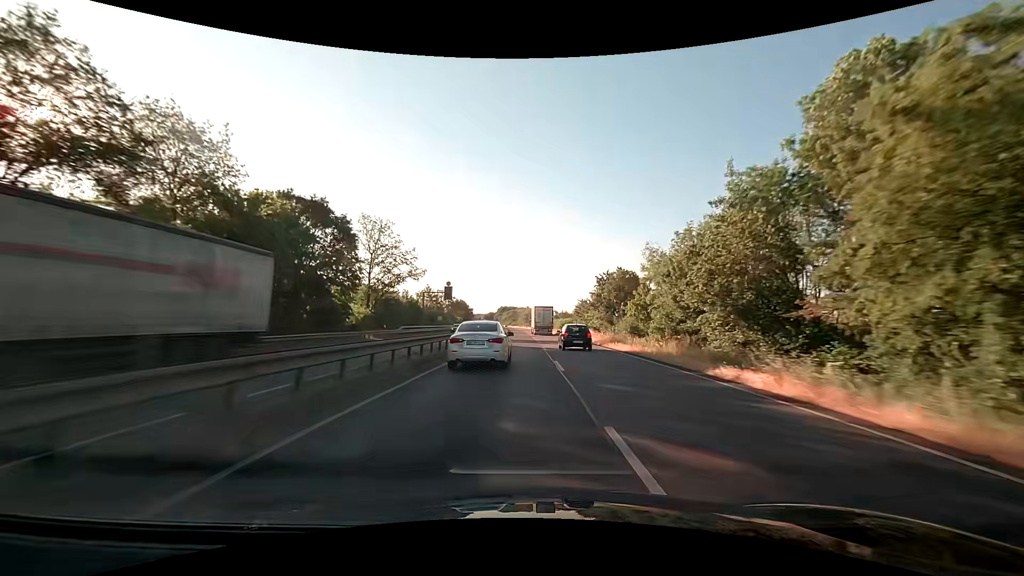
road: trunk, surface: asphalt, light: Day
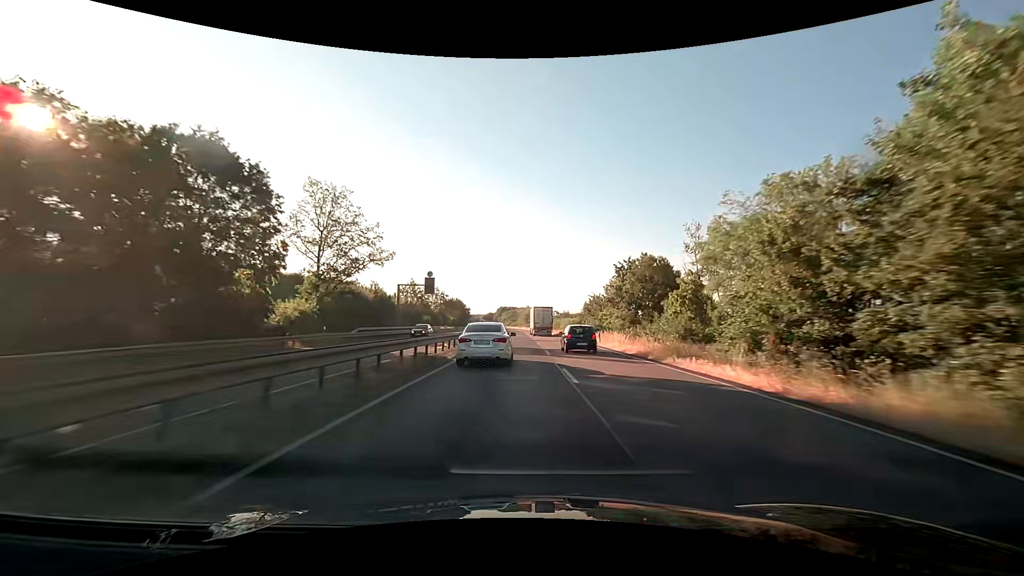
(0.0, +15.3) m; 0°
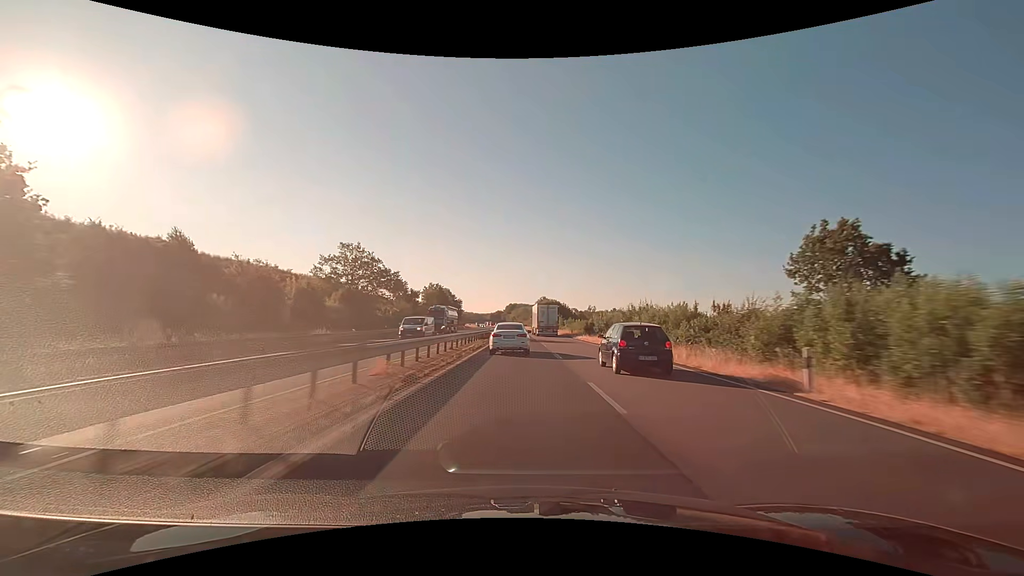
(-1.0, +77.7) m; -1°
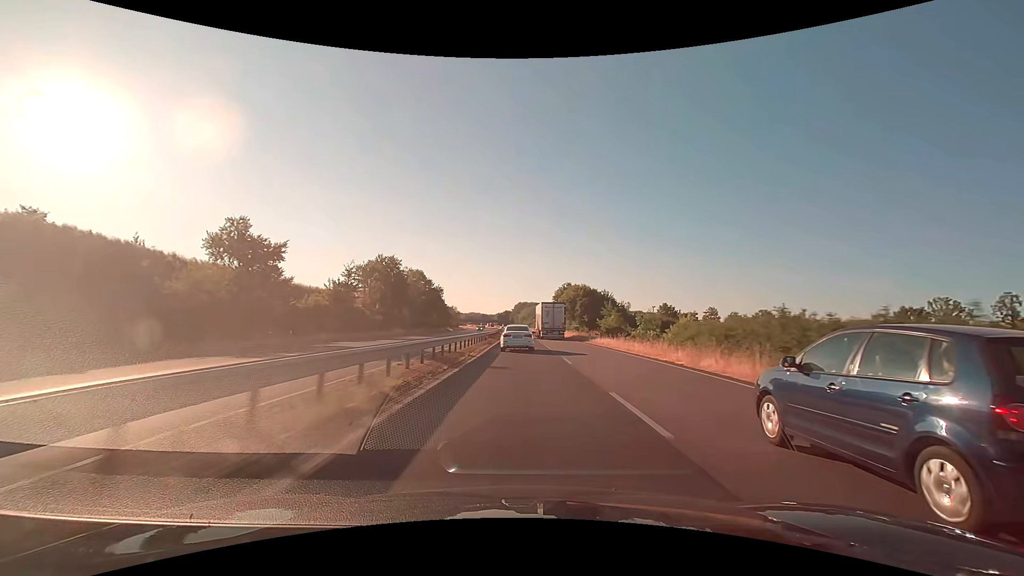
(-0.7, +62.8) m; -1°
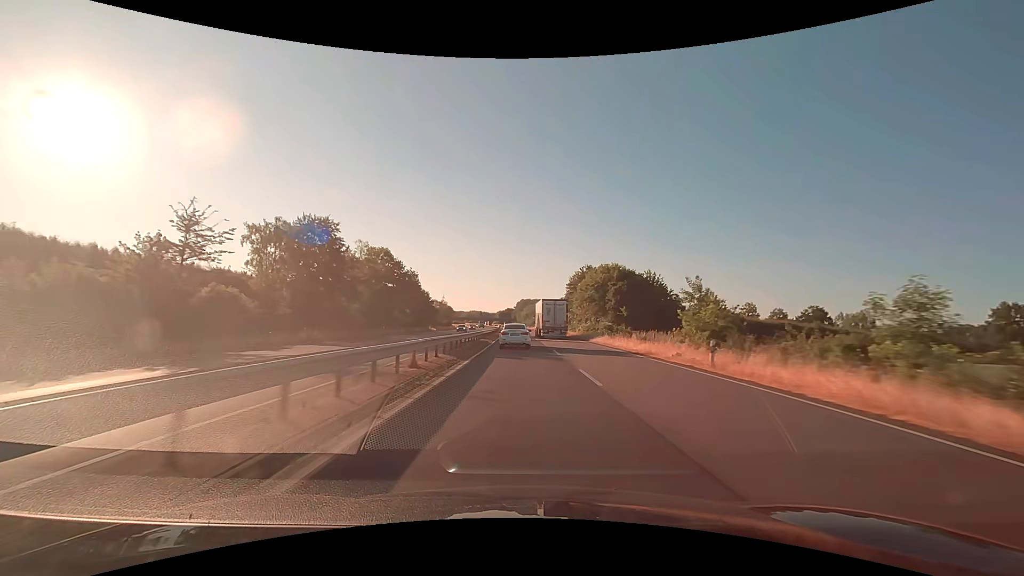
(-0.2, +31.5) m; 0°
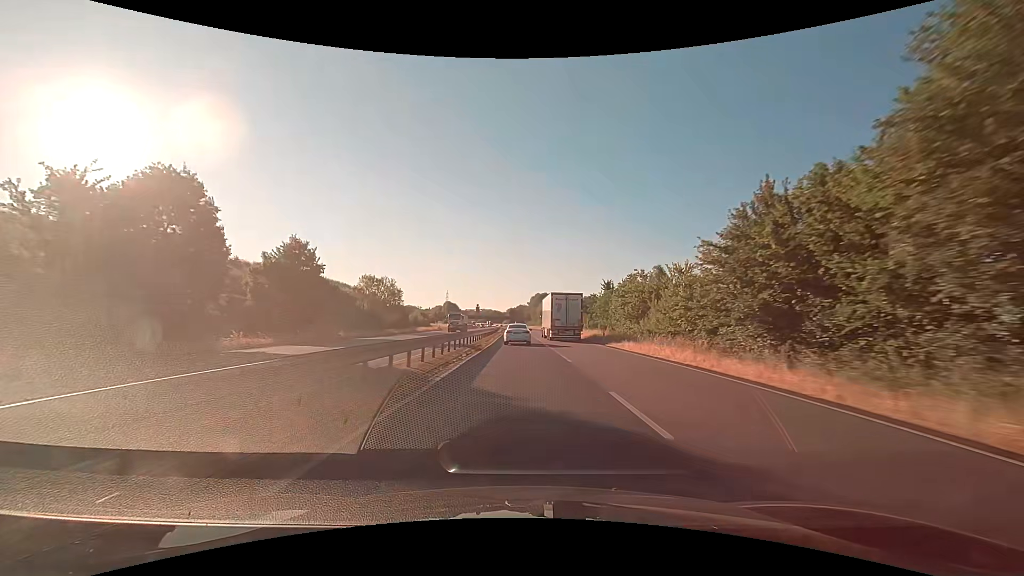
(-1.0, +79.0) m; -2°
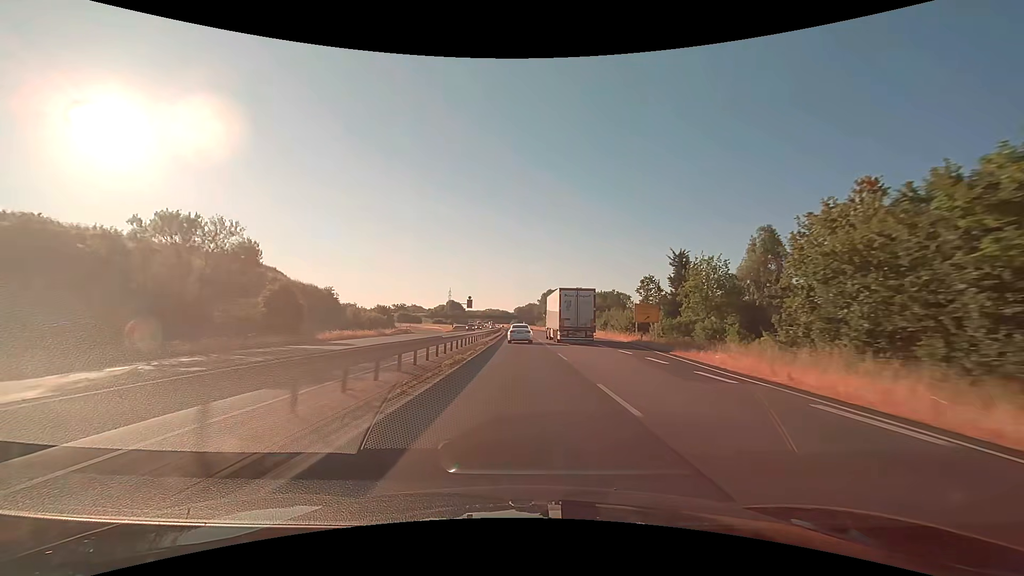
(-0.2, +47.4) m; -1°
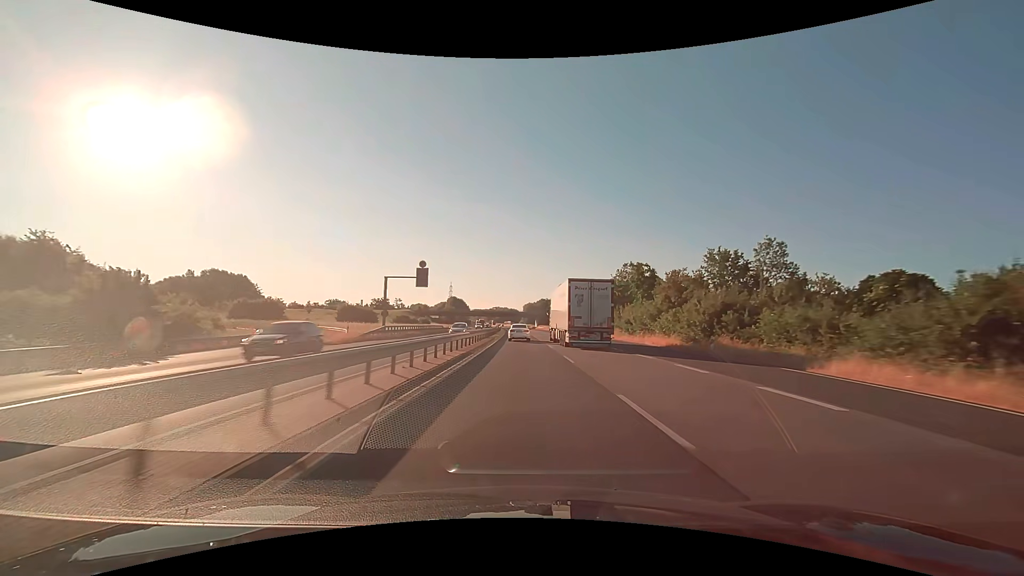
(-0.5, +63.2) m; -1°
(0, +10) (0, +20) (0, +30) (0, +40) (0, +50) (-1, +60) (-1, +70) (-1, +80) (-1, +90) (-2, +100) m
